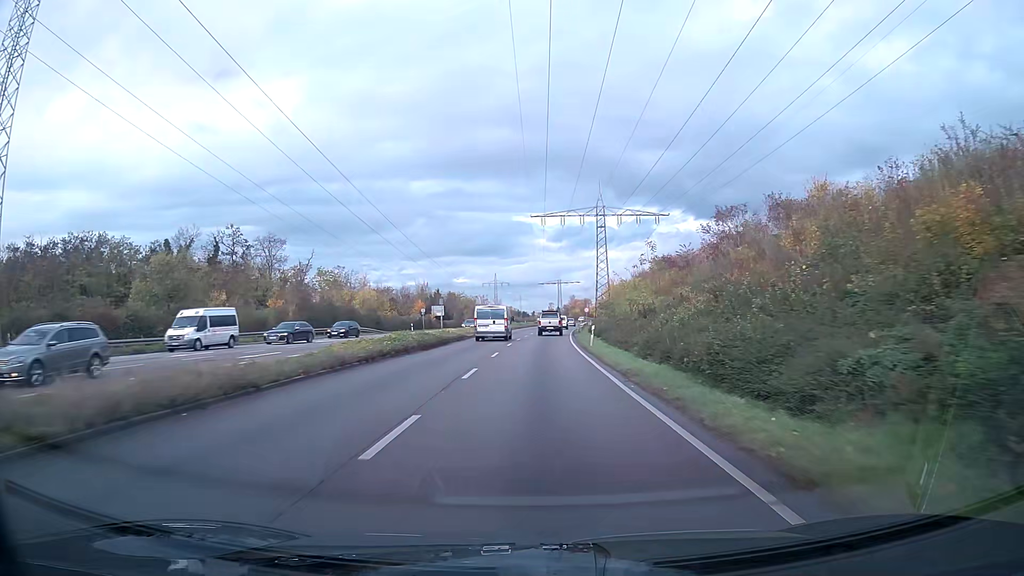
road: trunk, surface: asphalt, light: Day
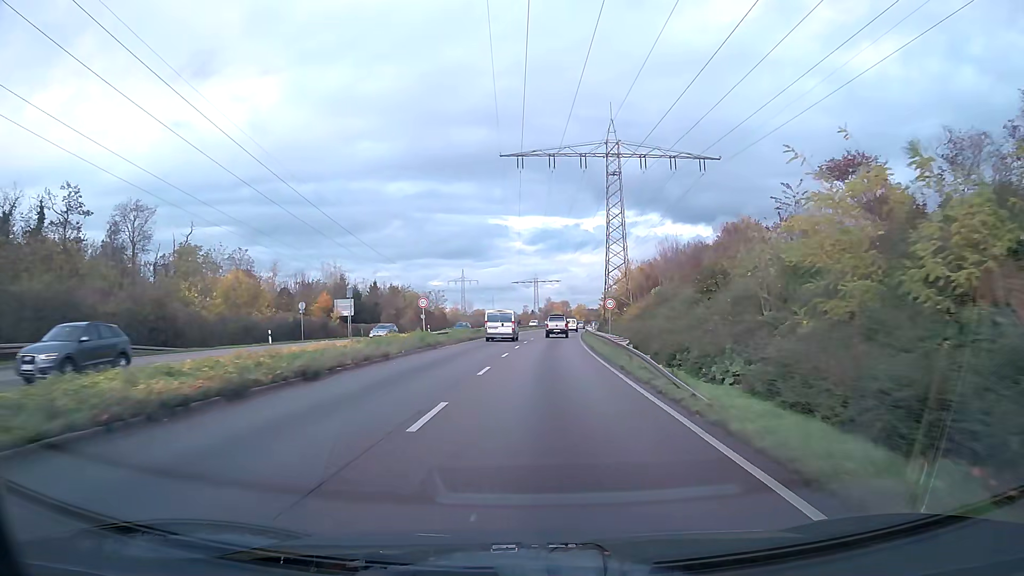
(+0.5, +43.7) m; +2°
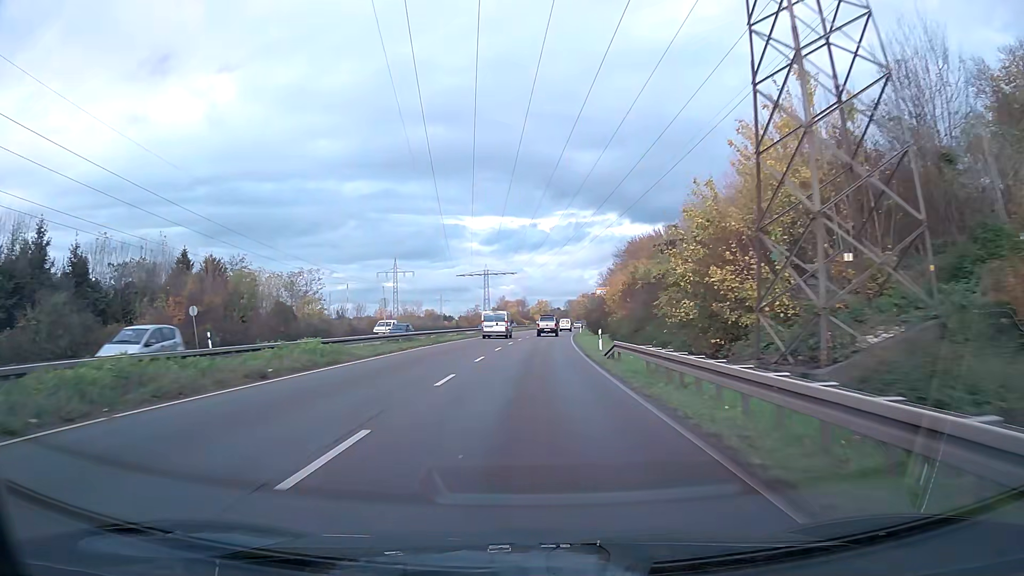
(+2.1, +56.3) m; +4°
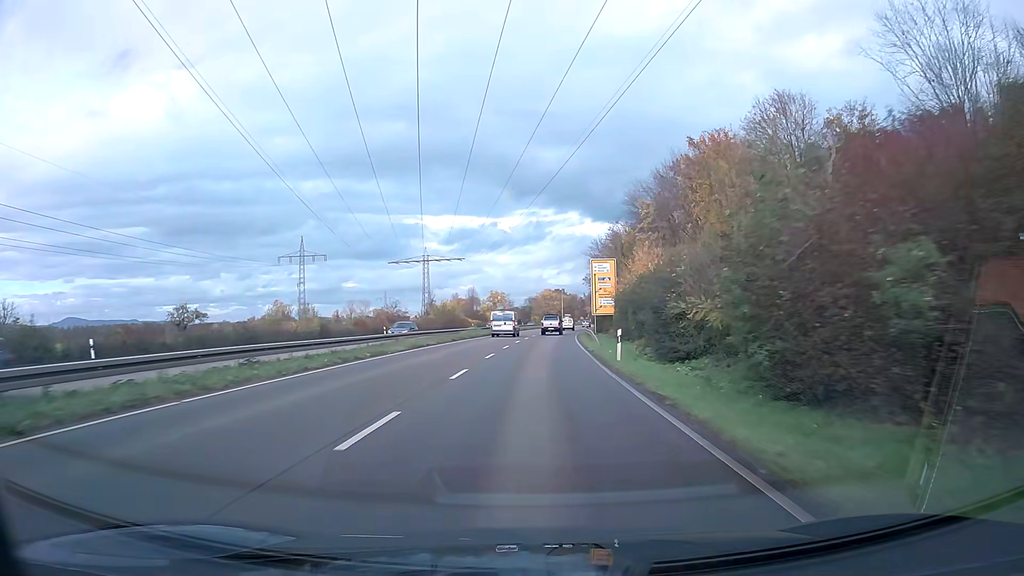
(+1.8, +60.6) m; +4°
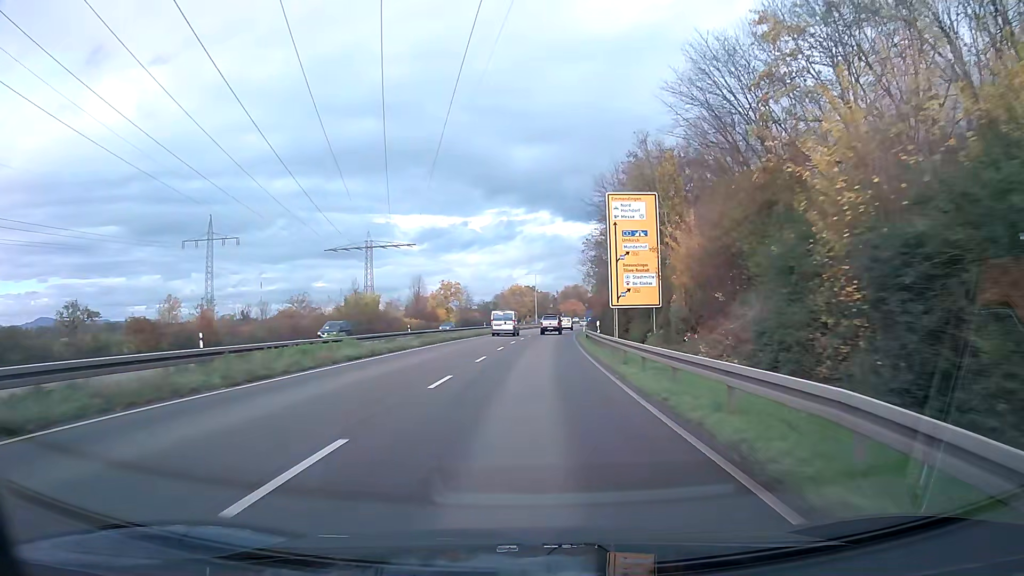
(+0.9, +38.0) m; +2°
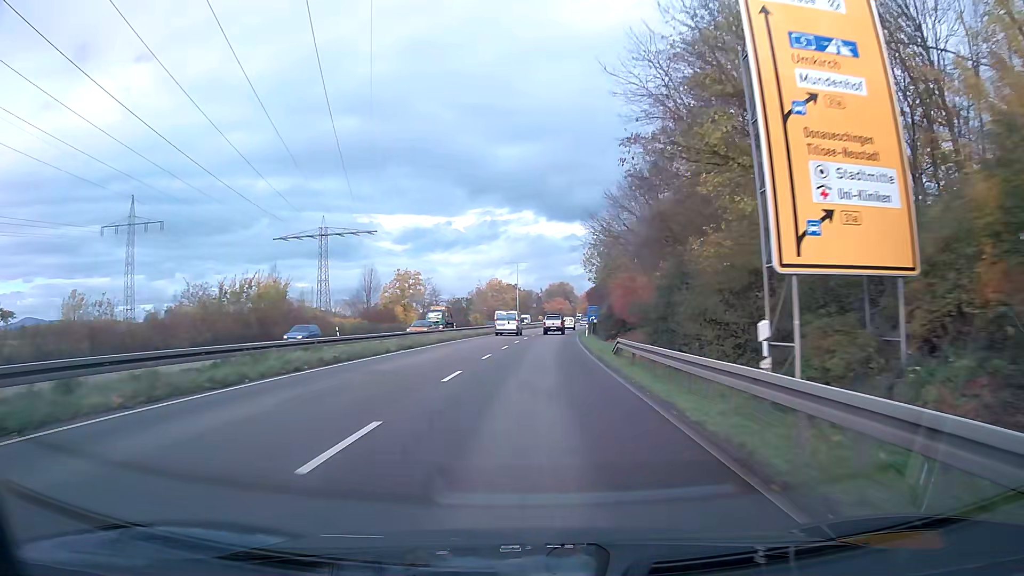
(+0.3, +25.3) m; +2°
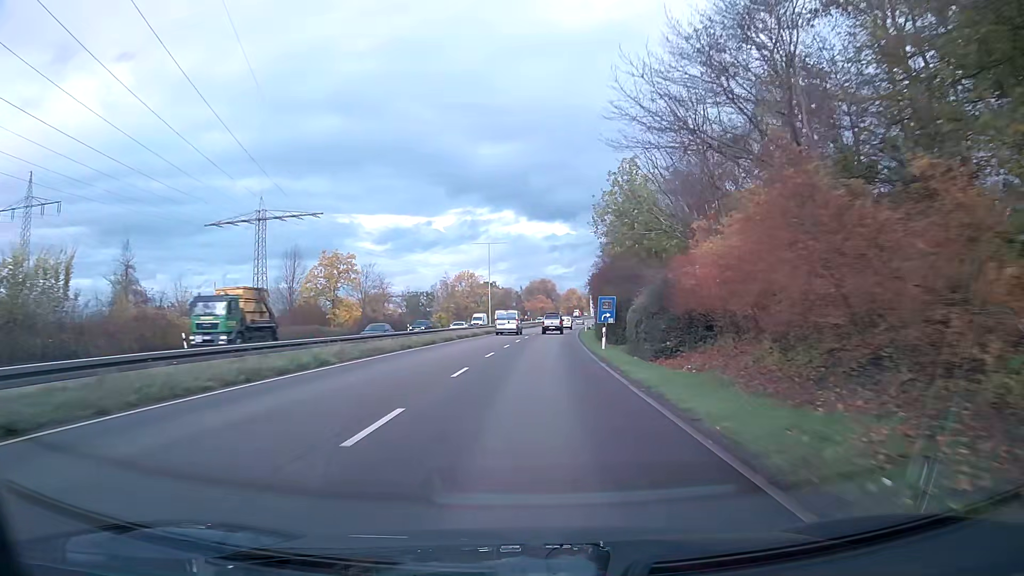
(+0.4, +25.2) m; +2°
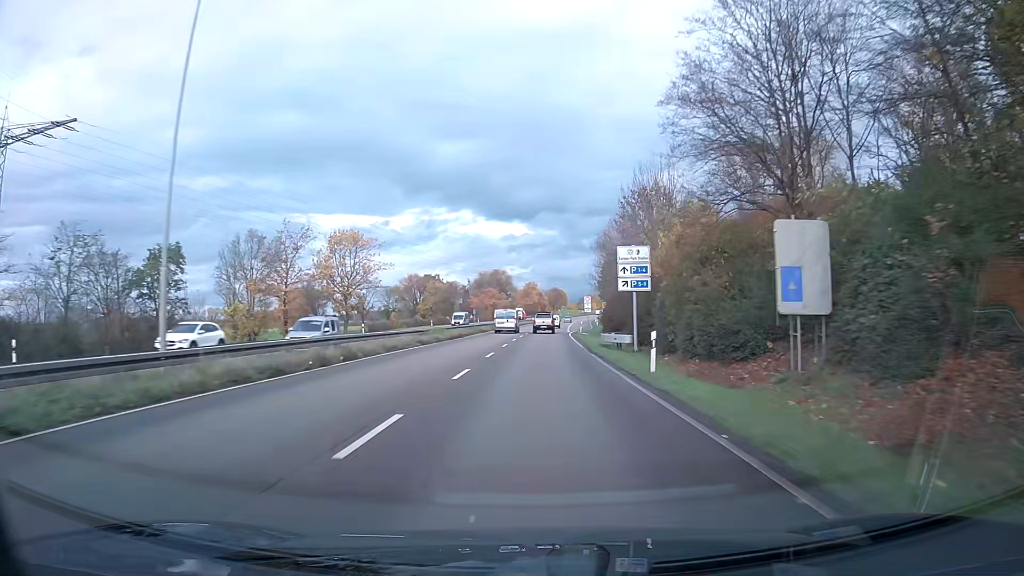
(+2.1, +62.7) m; +4°
